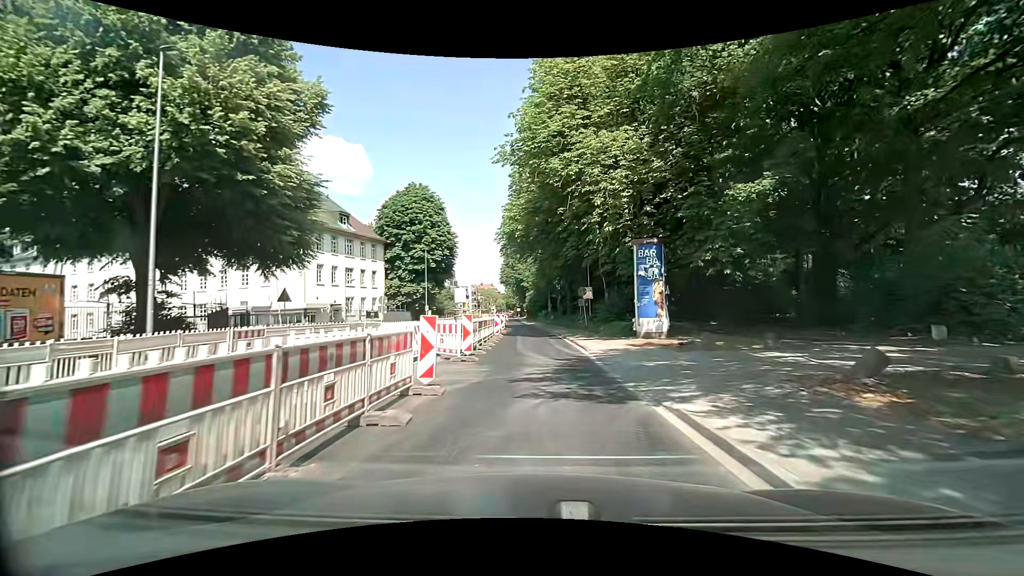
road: secondary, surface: asphalt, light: Day
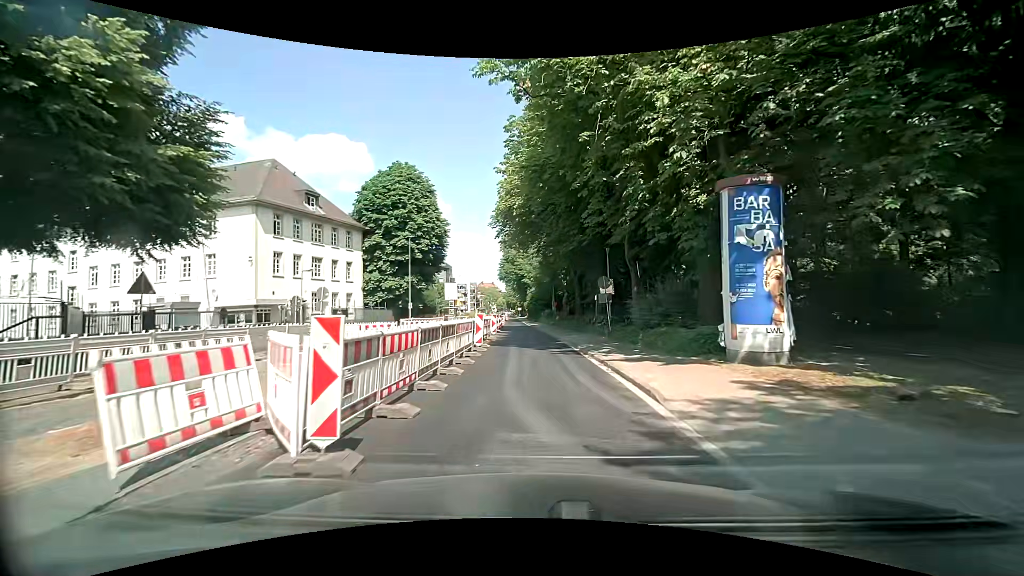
(0.0, +9.7) m; 0°
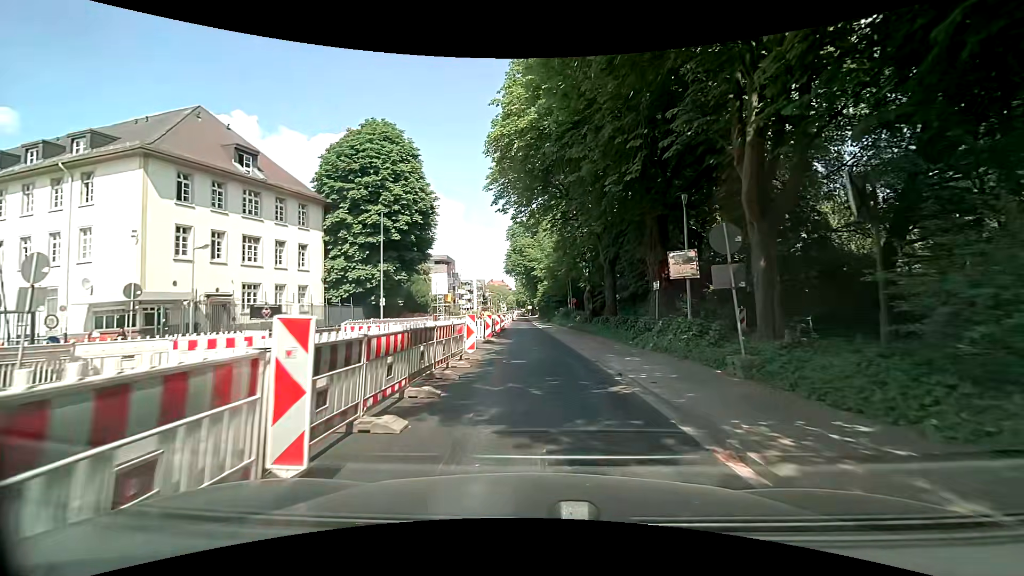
(-0.1, +14.0) m; -2°
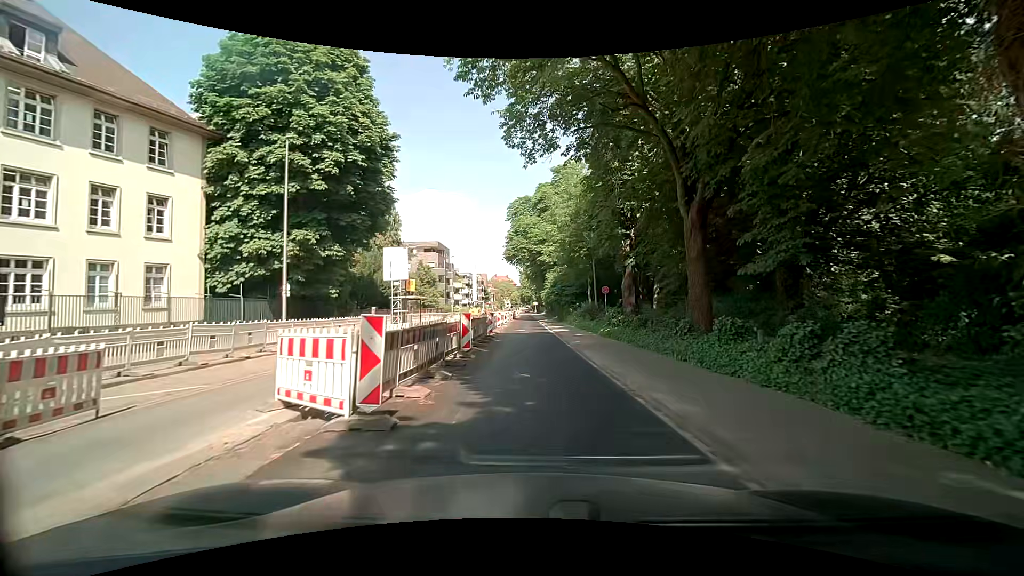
(+0.3, +17.4) m; +1°
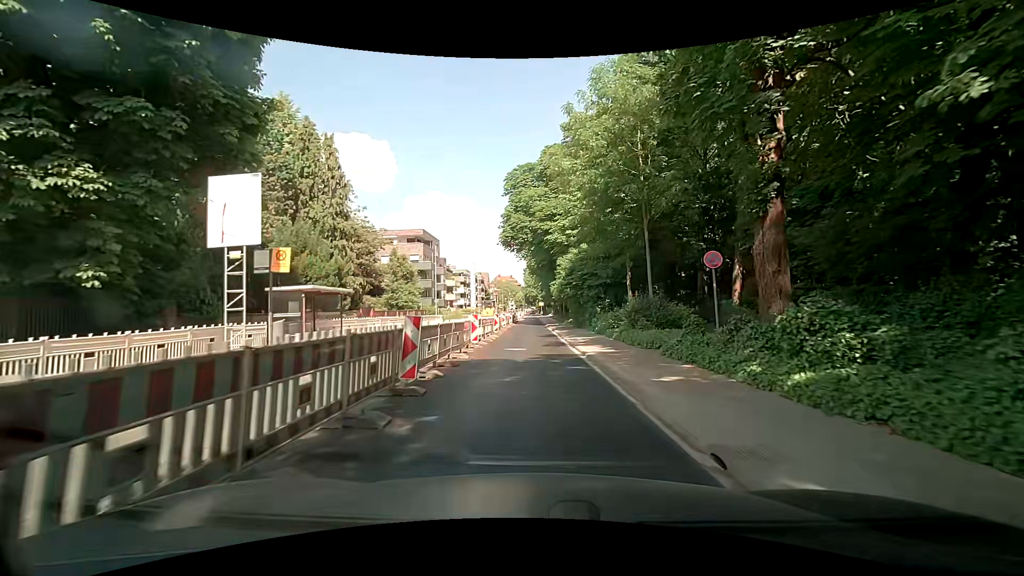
(-0.1, +17.4) m; -2°
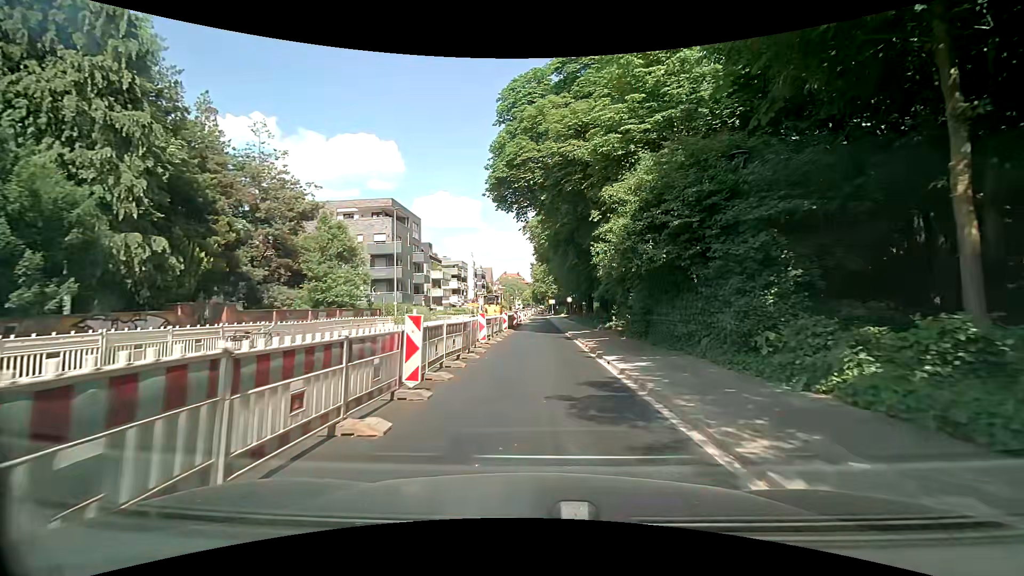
(+0.3, +22.2) m; 0°
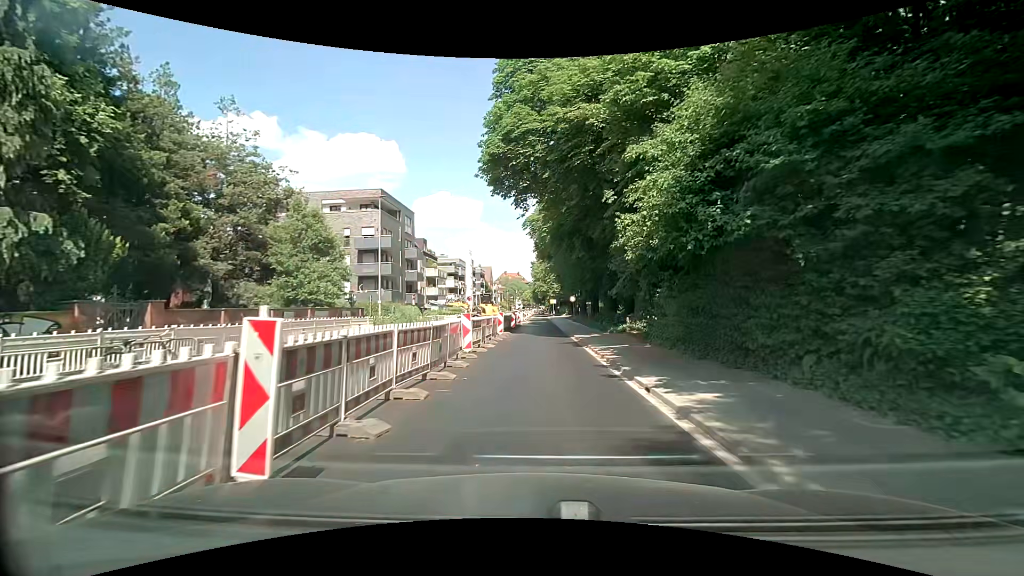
(0.0, +4.5) m; 0°
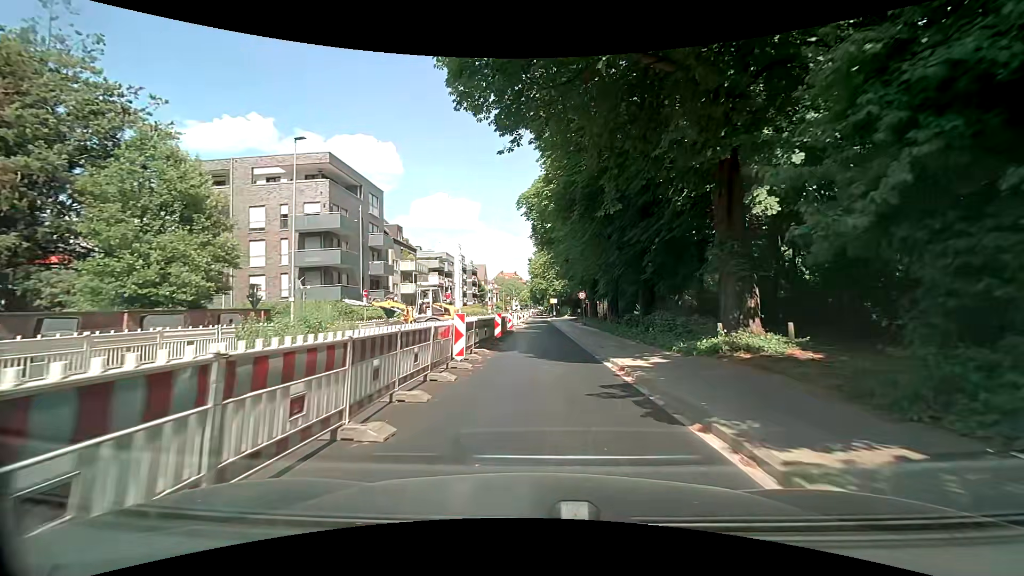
(0.0, +13.3) m; +1°
(0, +10) (0, +20) (0, +30) (0, +40) (0, +50) (-1, +60) (-1, +70) (-1, +80) (-1, +90) (-1, +100) m
